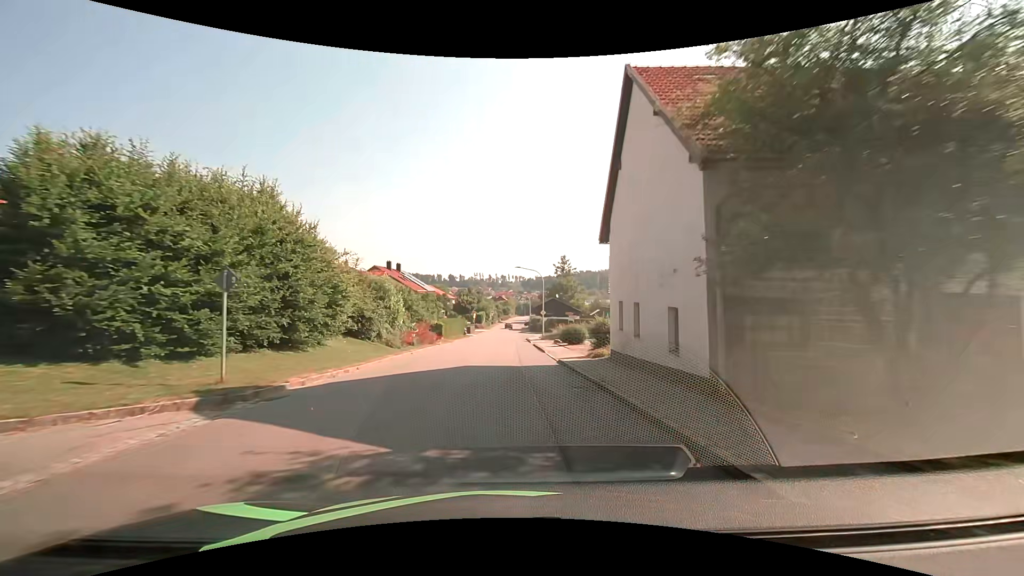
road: tertiary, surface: asphalt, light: Day
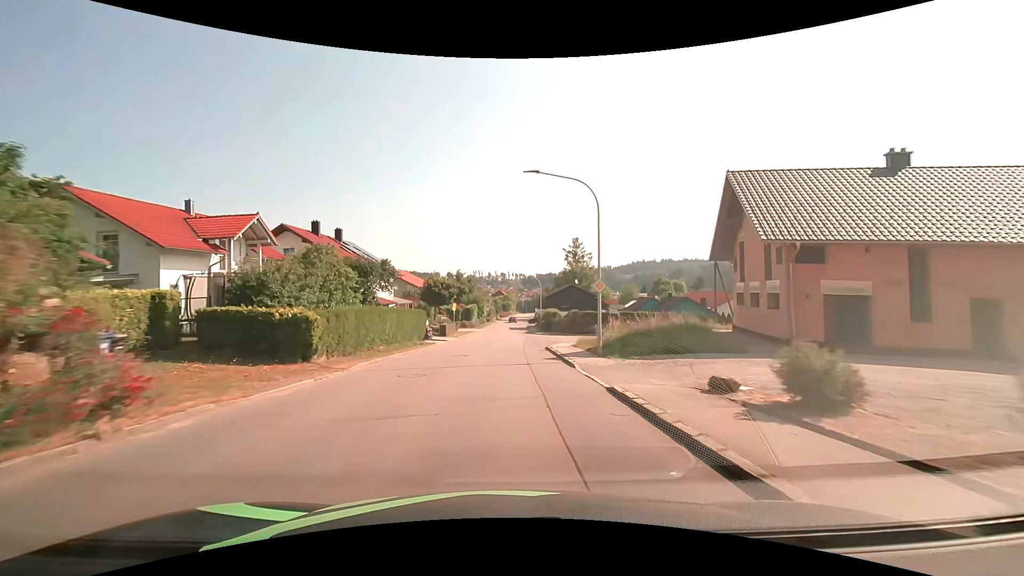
(0.0, +30.6) m; 0°
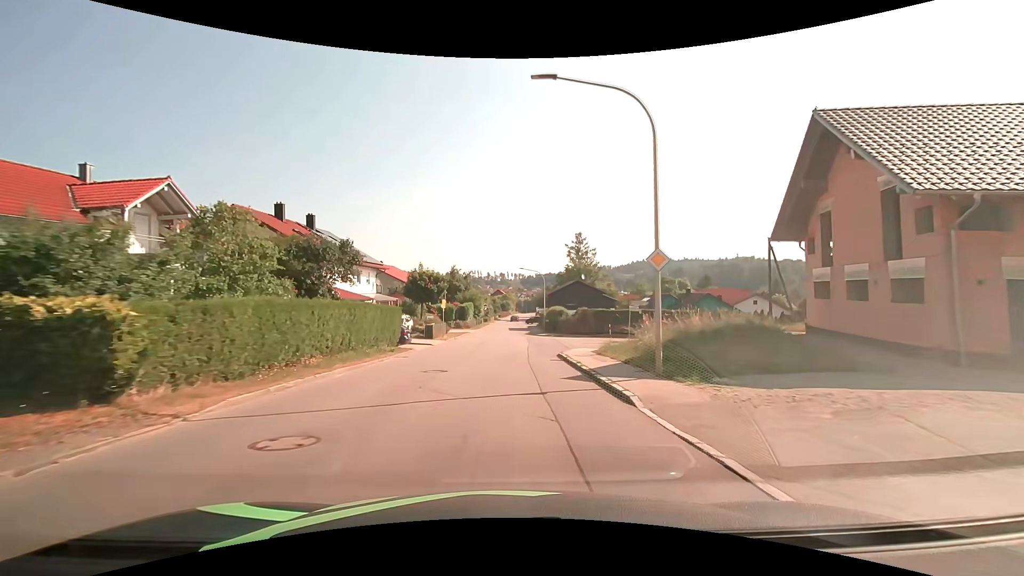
(0.0, +7.7) m; 0°
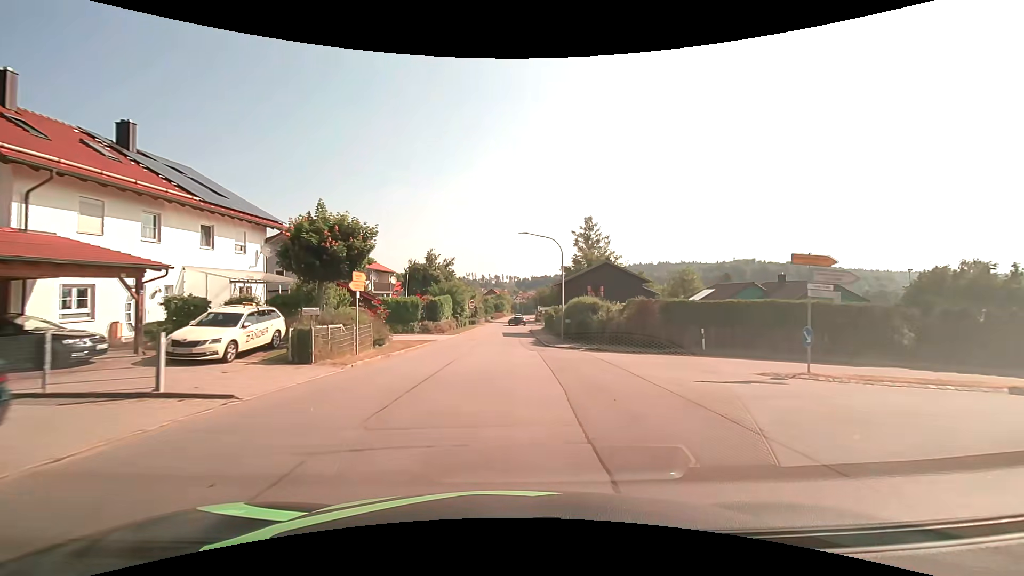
(+0.1, +22.9) m; +1°
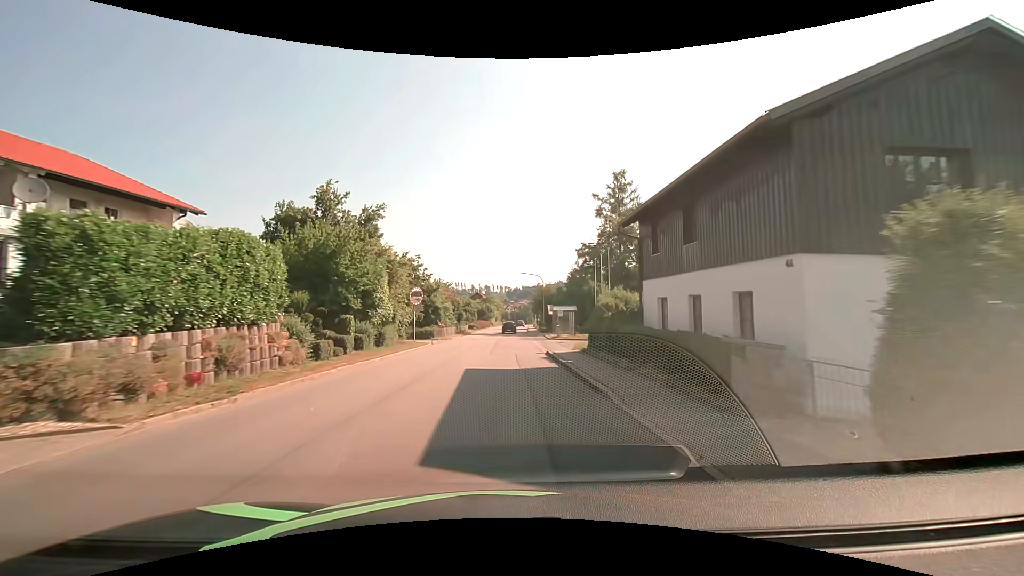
(+0.4, +38.0) m; +1°
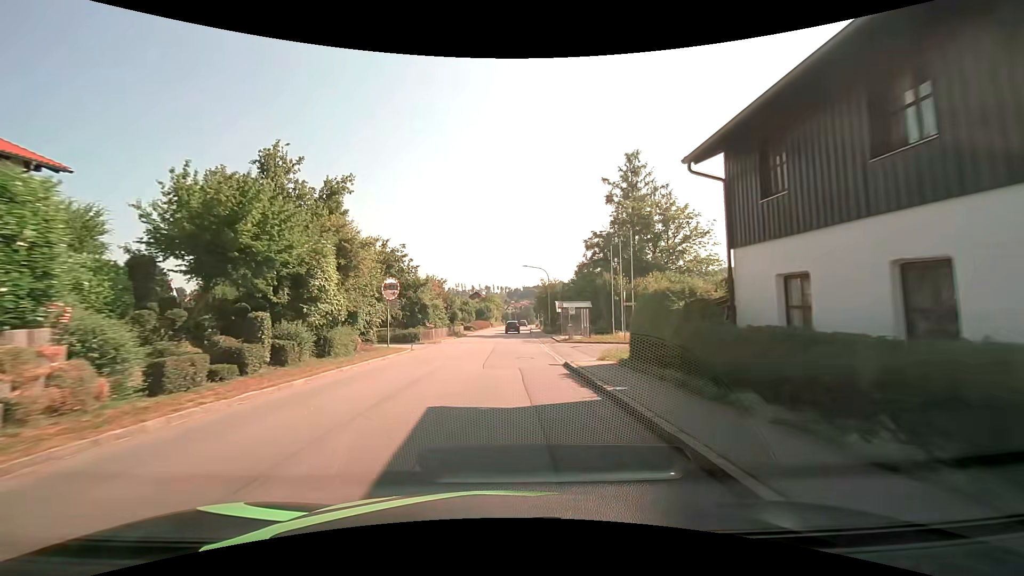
(0.0, +7.6) m; 0°
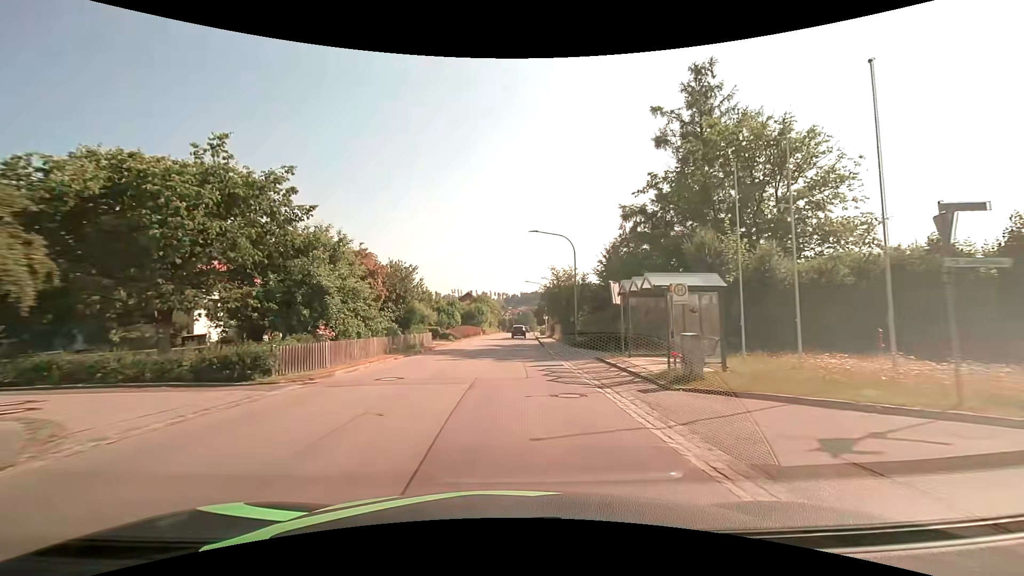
(+0.1, +22.8) m; 0°
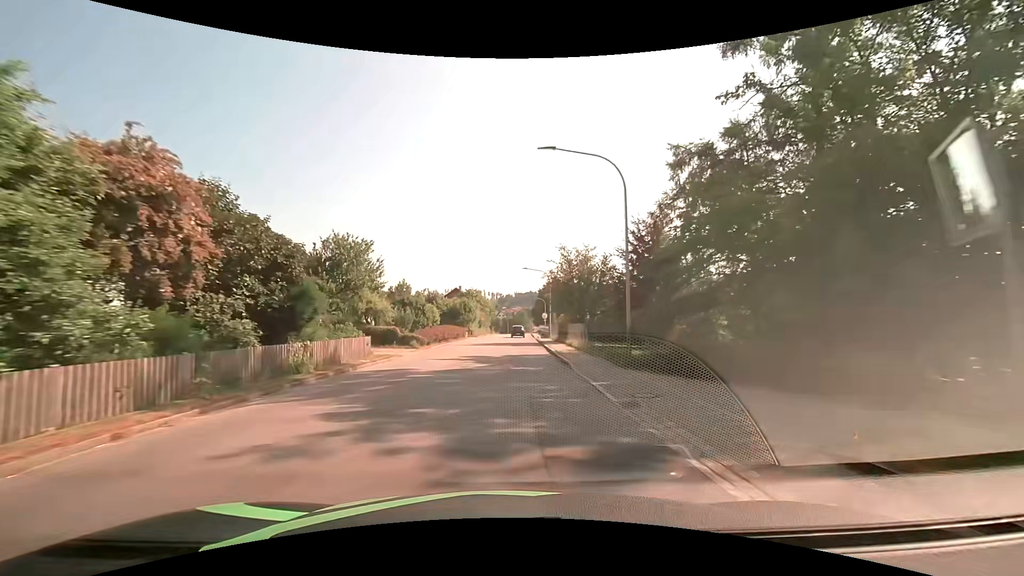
(+0.2, +15.2) m; +1°
(0, +10) (0, +20) (0, +30) (+1, +40) (+1, +50) (+1, +60) (+1, +70) (+2, +80) (+2, +90) (+3, +100) m
